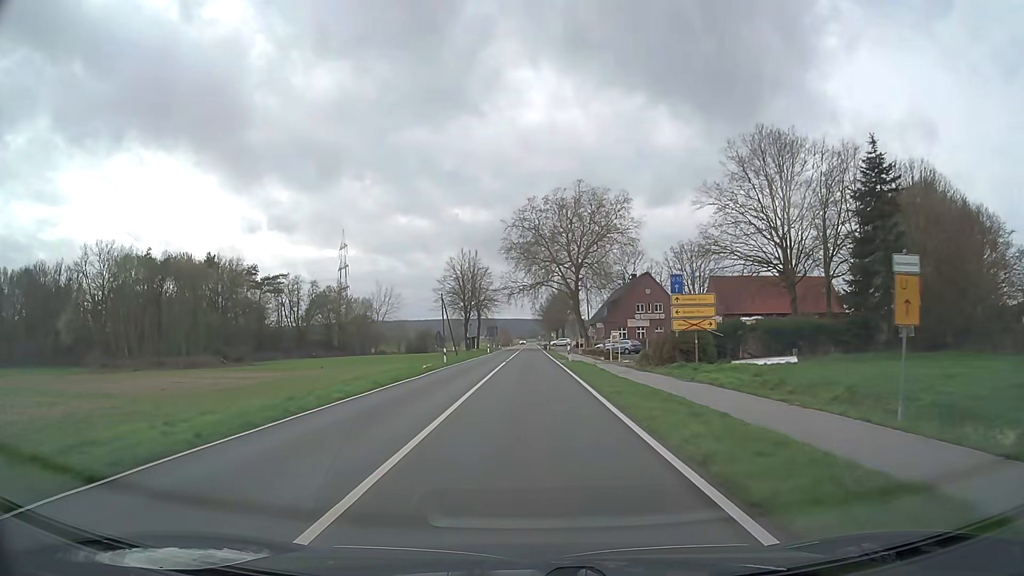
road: secondary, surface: asphalt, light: Day
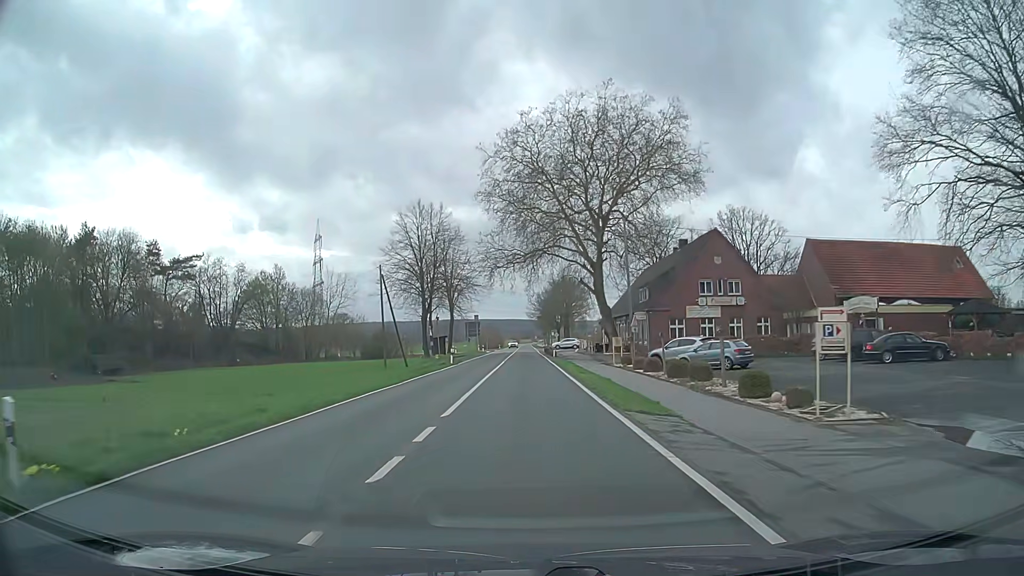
(0.0, +36.2) m; 0°
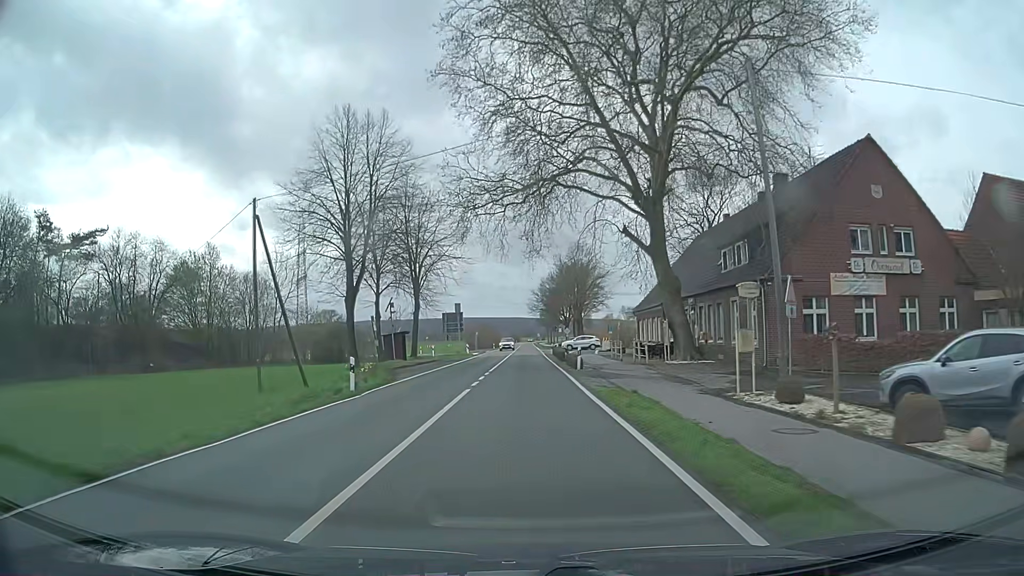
(+0.1, +27.2) m; 0°
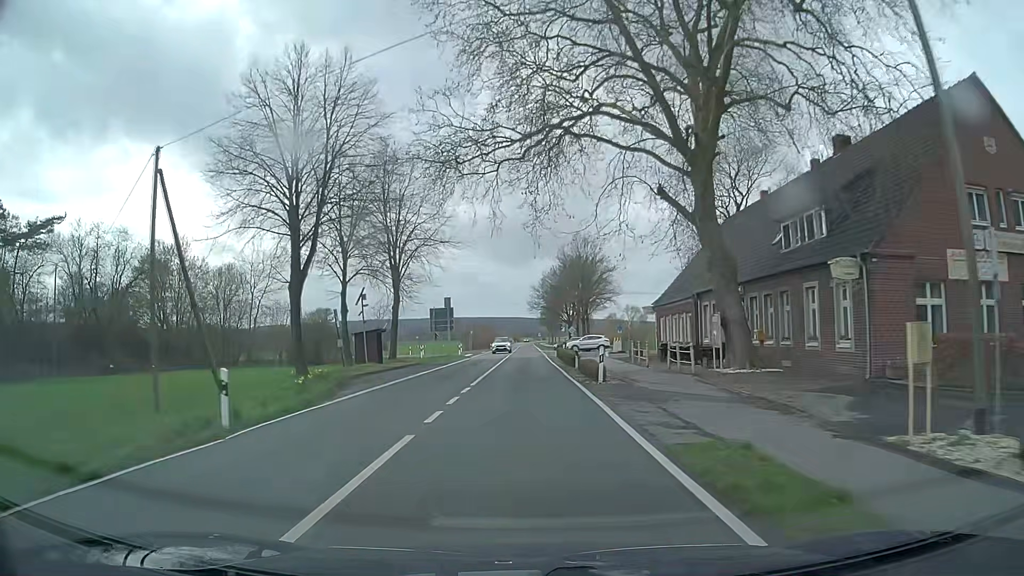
(0.0, +9.1) m; 0°
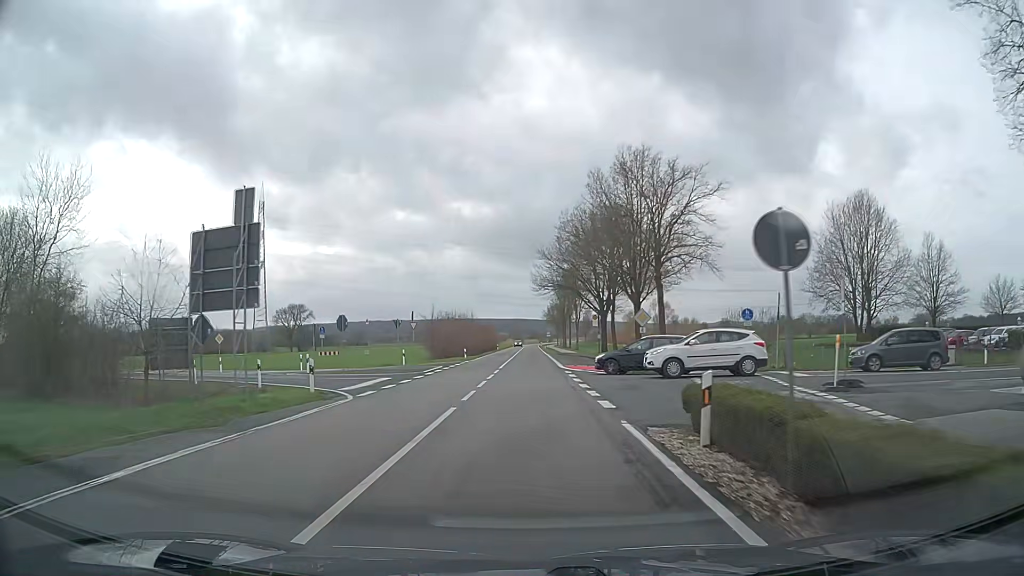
(+0.1, +45.4) m; 0°
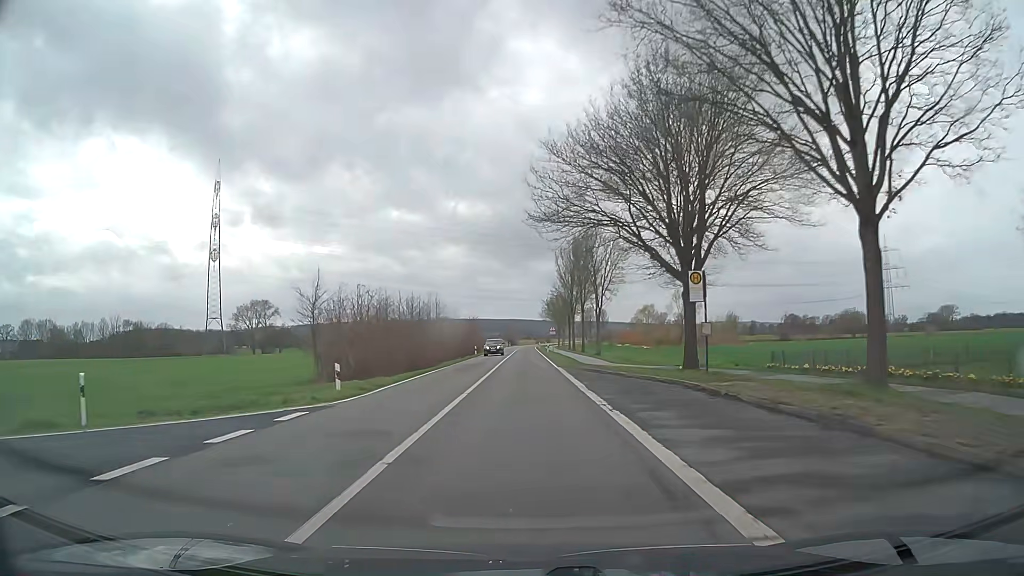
(0.0, +36.4) m; 0°
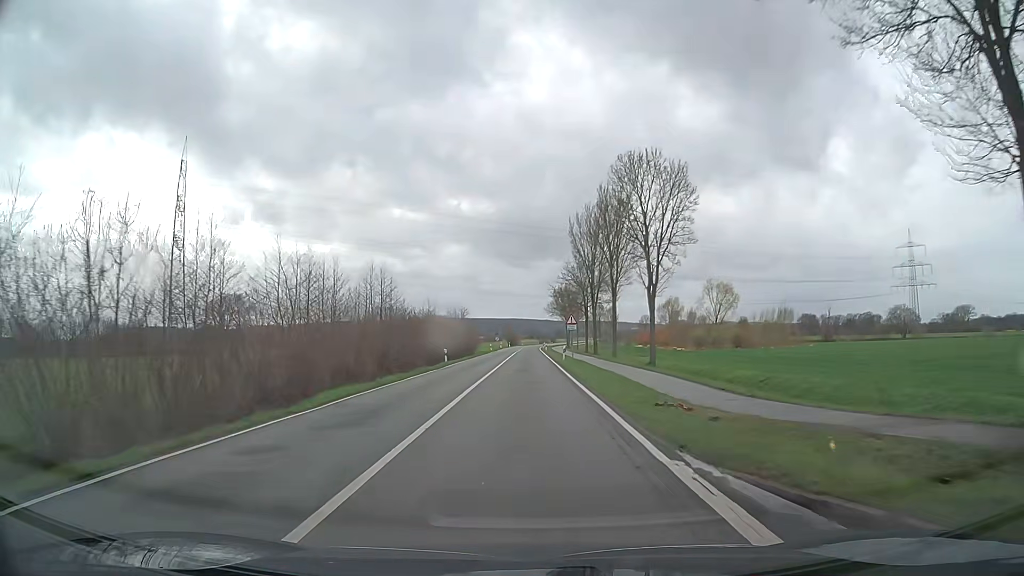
(0.0, +27.4) m; 0°
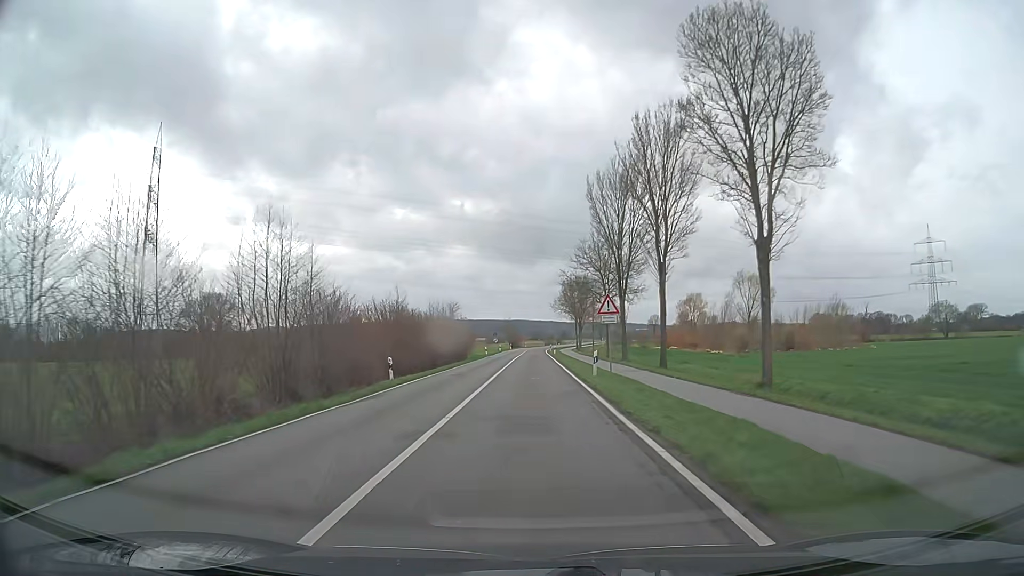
(0.0, +18.2) m; 0°
(0, +10) (0, +20) (0, +30) (0, +40) (0, +50) (0, +60) (0, +70) (0, +80) (+1, +90) (+1, +100) m
